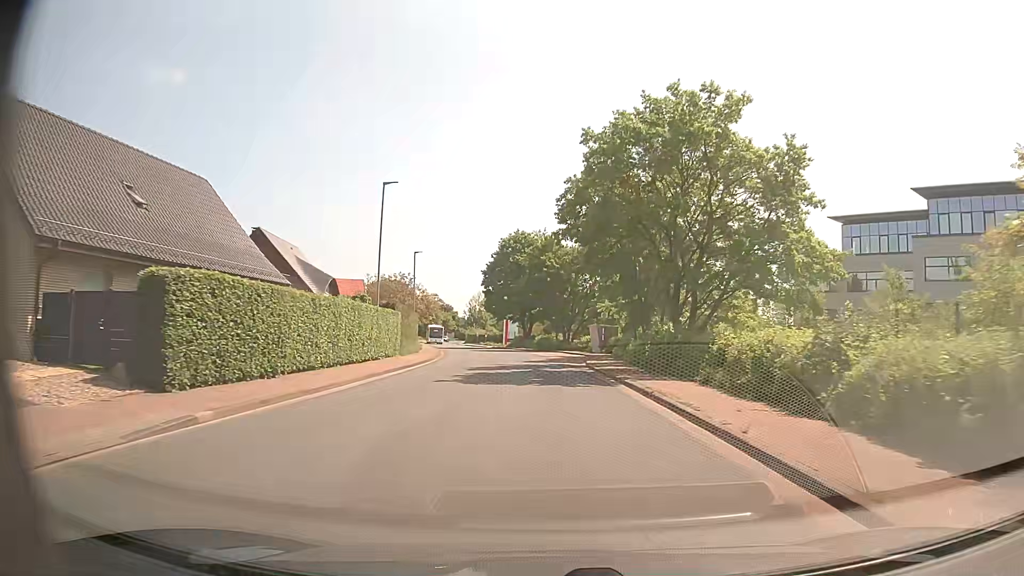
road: tertiary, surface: asphalt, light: Day
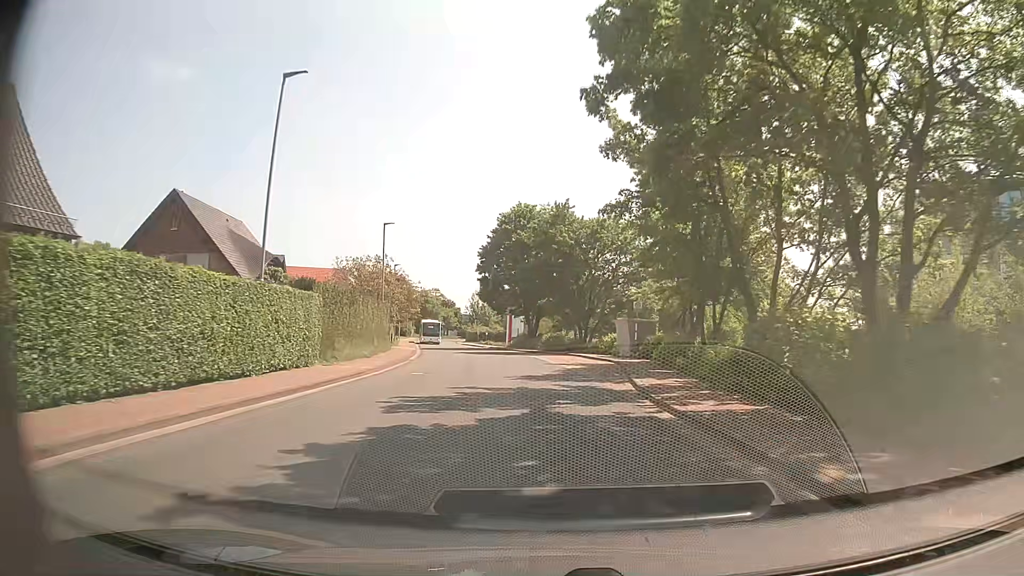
(-0.2, +15.2) m; -1°
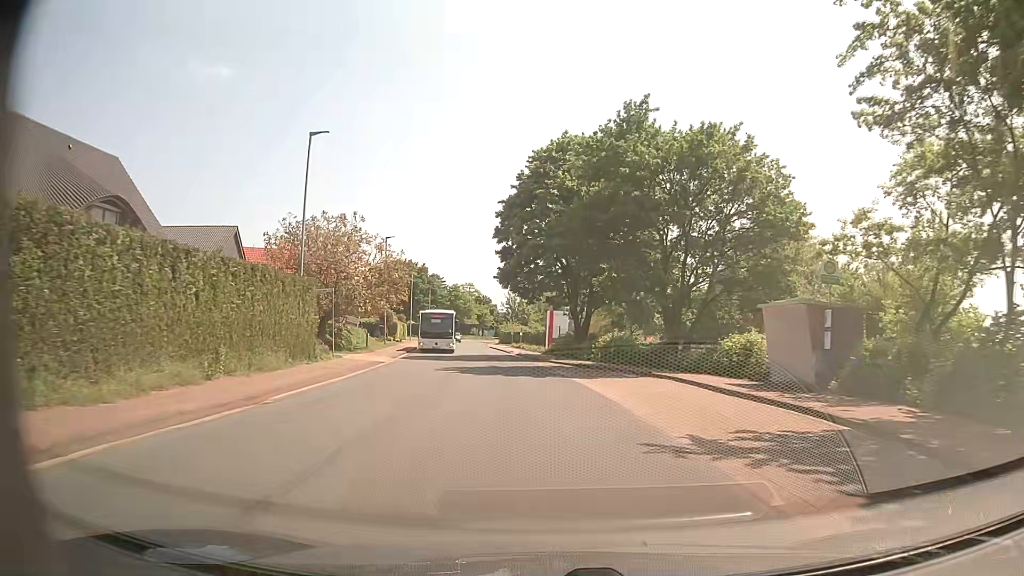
(-0.5, +22.9) m; -4°
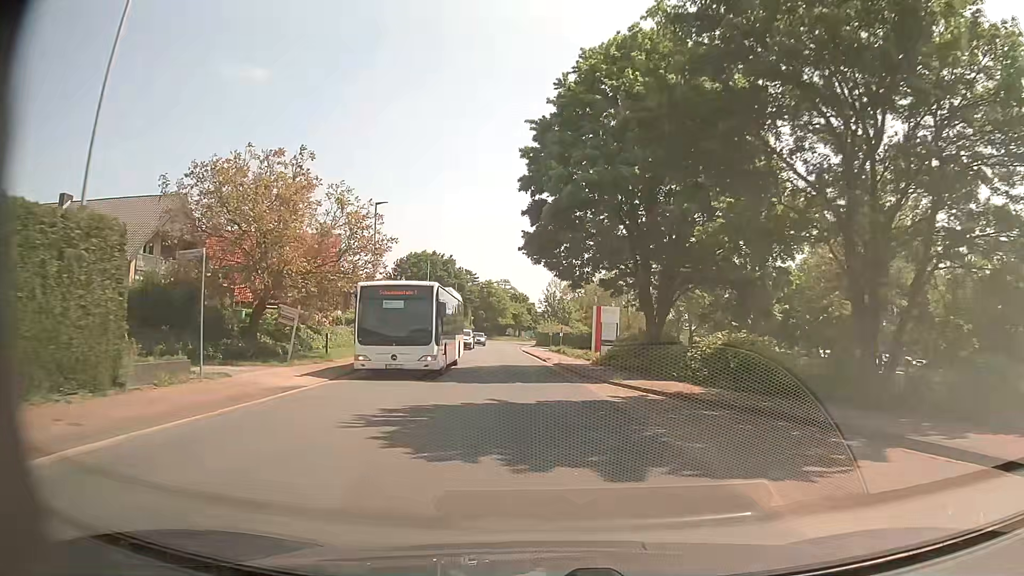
(-0.5, +15.3) m; -3°
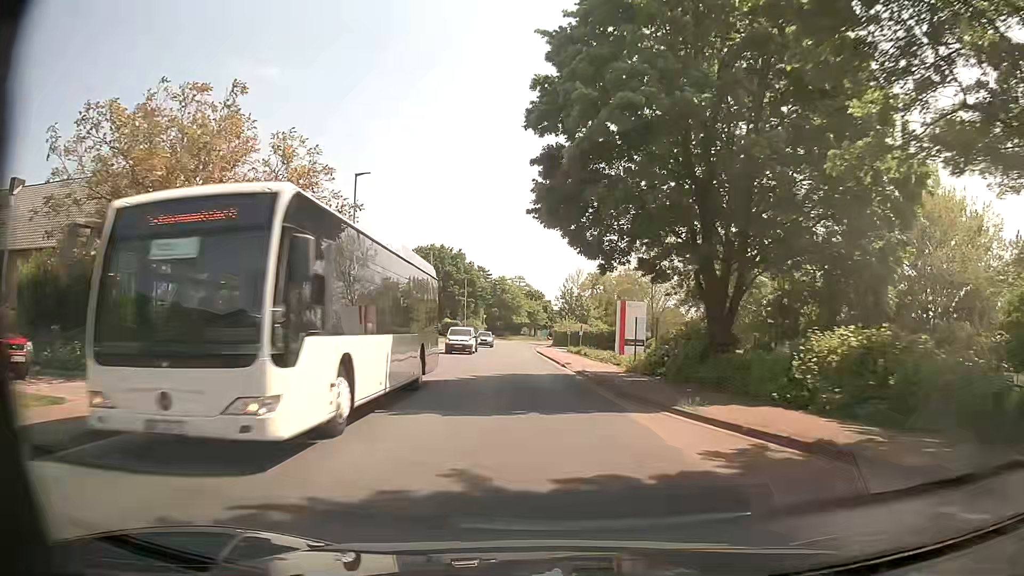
(-0.1, +7.7) m; -1°
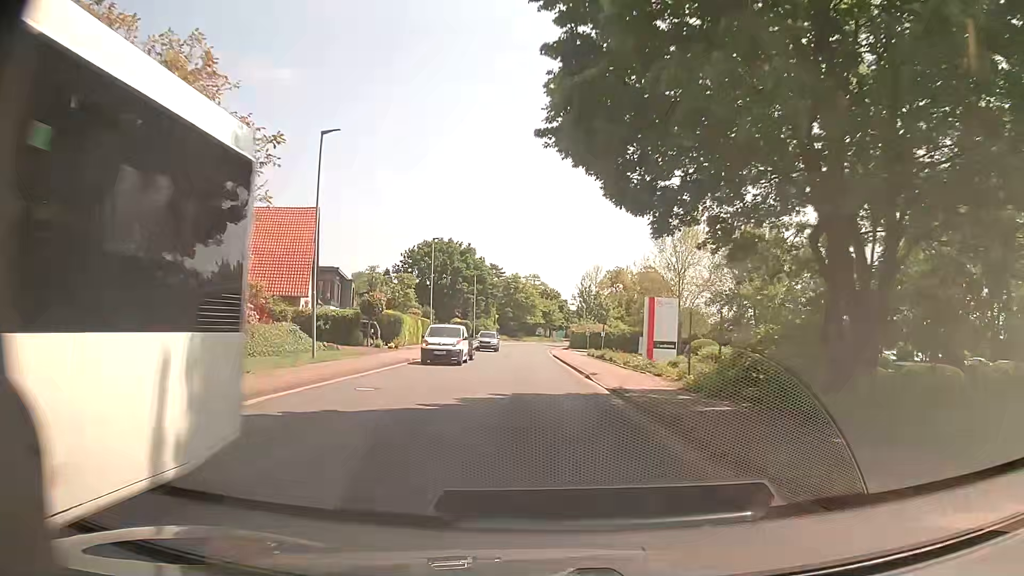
(-0.1, +7.7) m; -1°
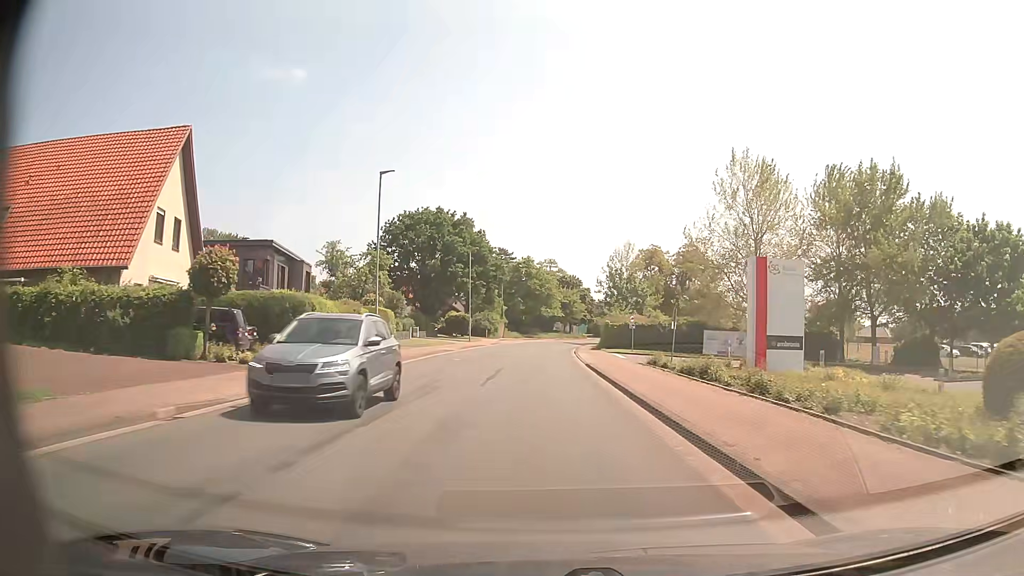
(-0.5, +23.0) m; -2°
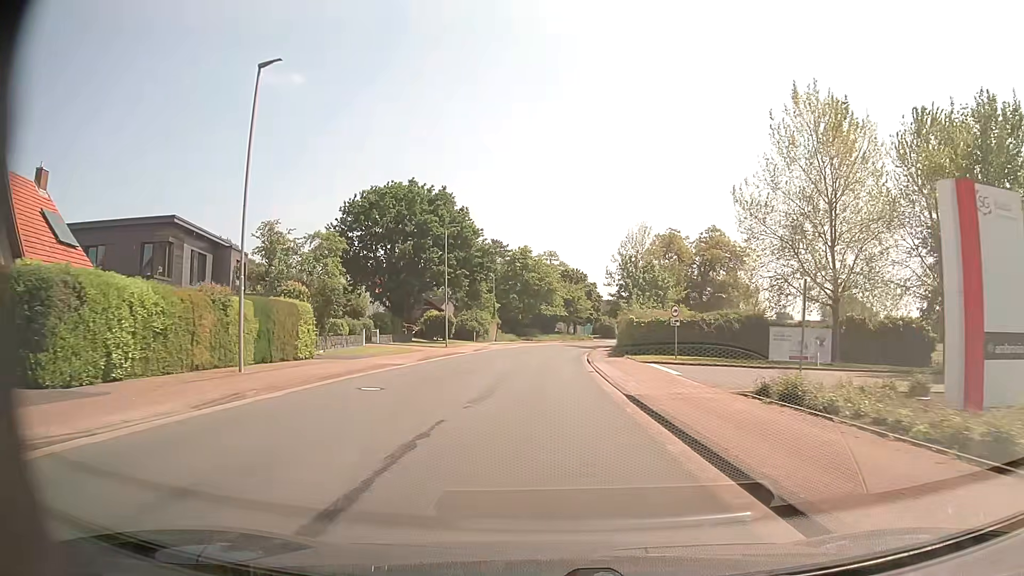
(0.0, +15.3) m; 0°
(0, +10) (0, +20) (0, +30) (+1, +40) (+1, +50) (+2, +60) (+4, +70) (+6, +80) (+8, +89) (+11, +99) m
